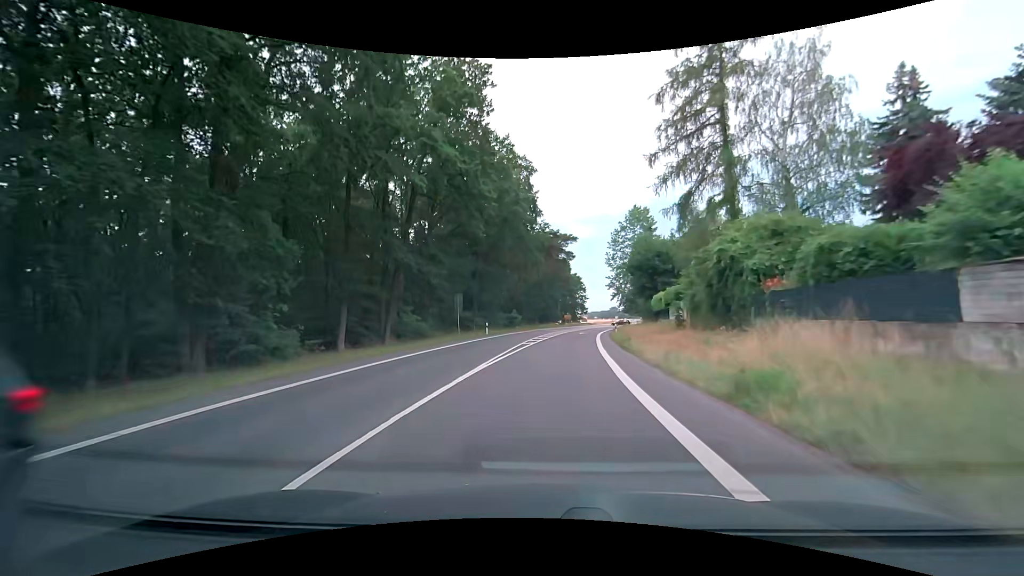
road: secondary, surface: asphalt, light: Day
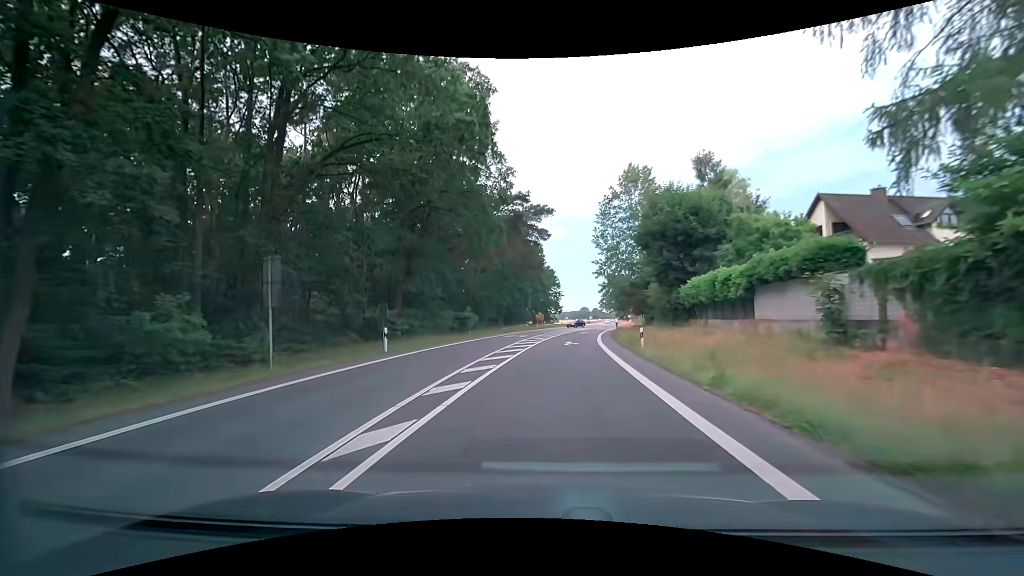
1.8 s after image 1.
(+0.7, +22.9) m; +4°
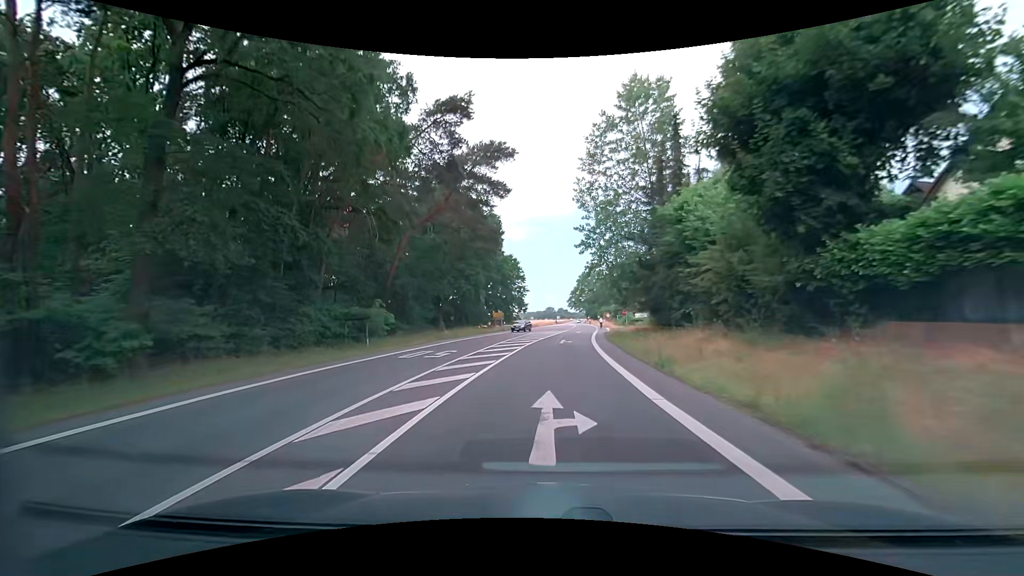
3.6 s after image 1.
(+0.6, +22.9) m; +3°
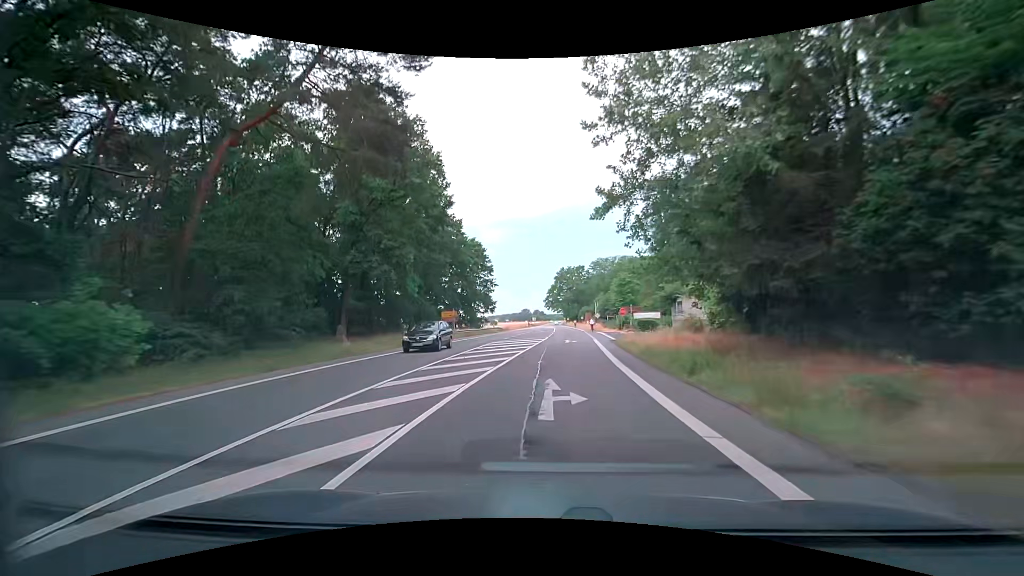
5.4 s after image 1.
(+0.6, +23.0) m; +3°
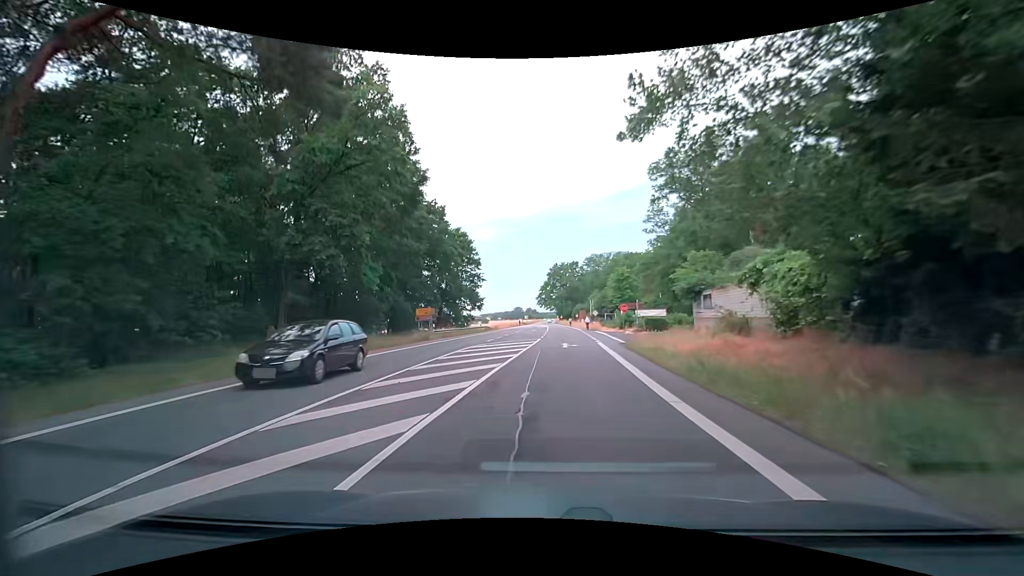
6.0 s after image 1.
(0.0, +7.7) m; +1°
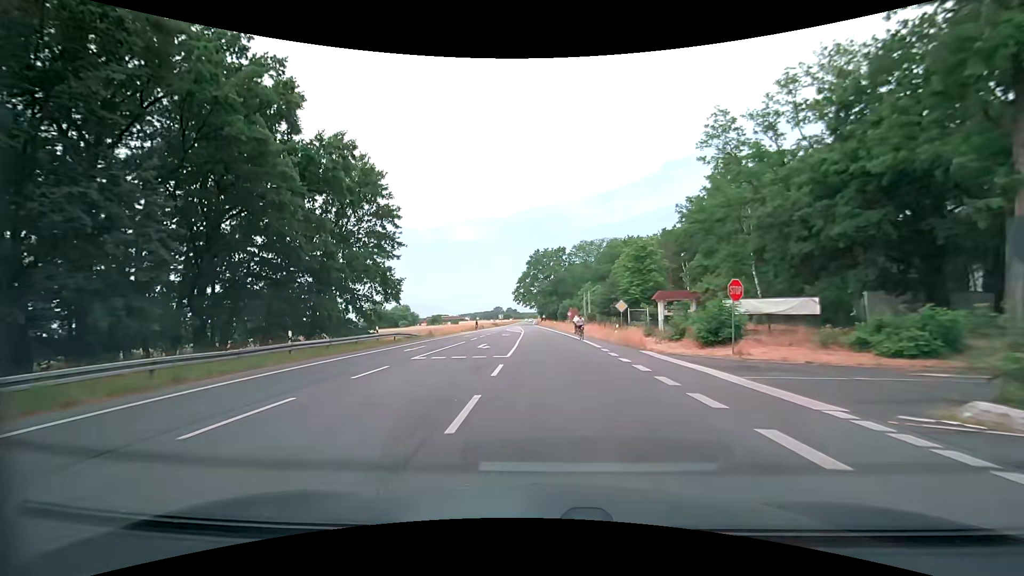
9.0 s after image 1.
(+1.1, +38.3) m; +3°
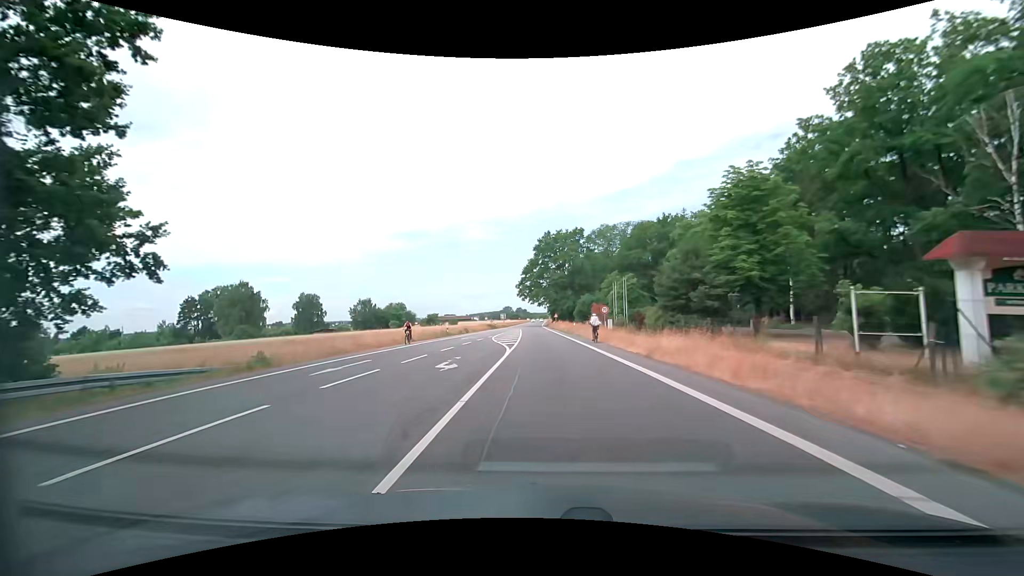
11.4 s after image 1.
(-0.2, +30.6) m; -1°
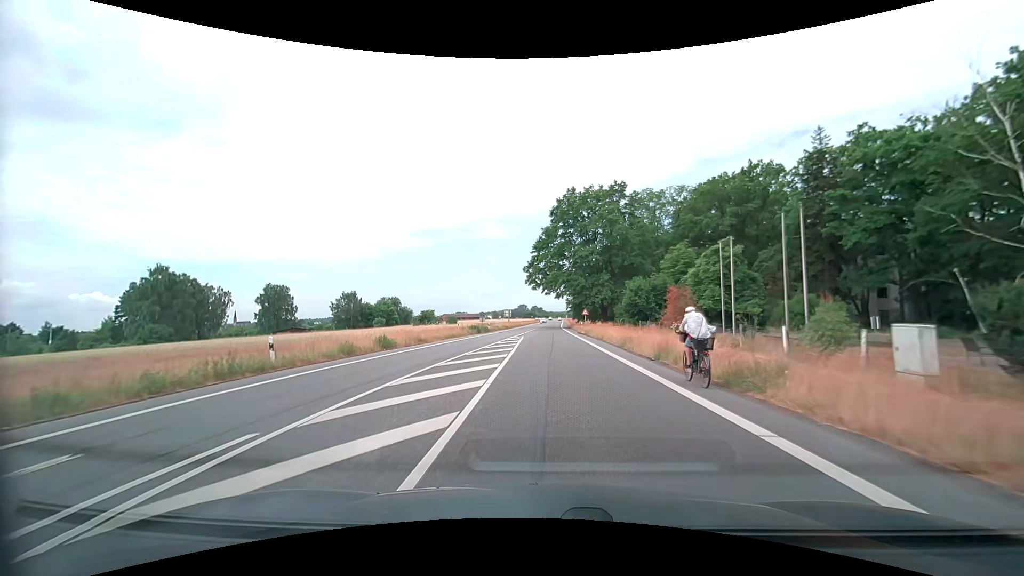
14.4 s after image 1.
(-0.7, +38.0) m; -2°
(0, +10) (0, +20) (0, +30) (0, +40) (0, +50) (+1, +60) (+1, +70) (+1, +80) (+1, +90) (+2, +100) m
